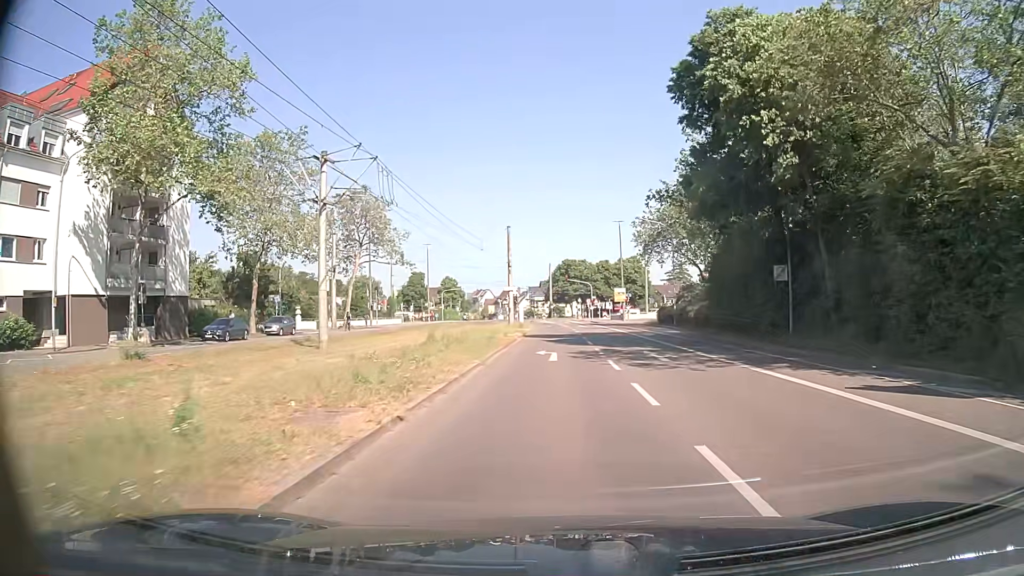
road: tertiary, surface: asphalt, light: Day
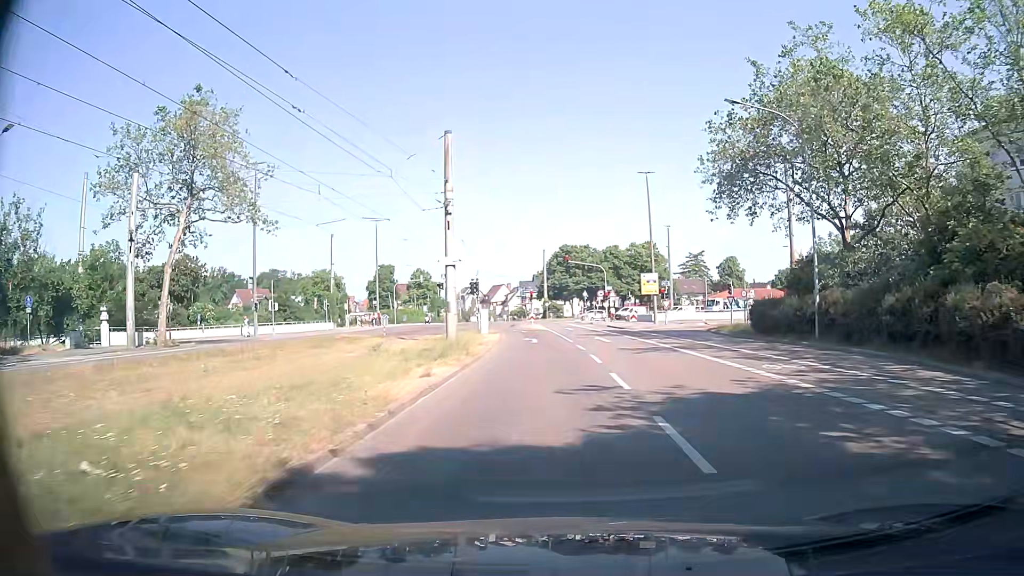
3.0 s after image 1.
(+0.3, +33.9) m; +1°
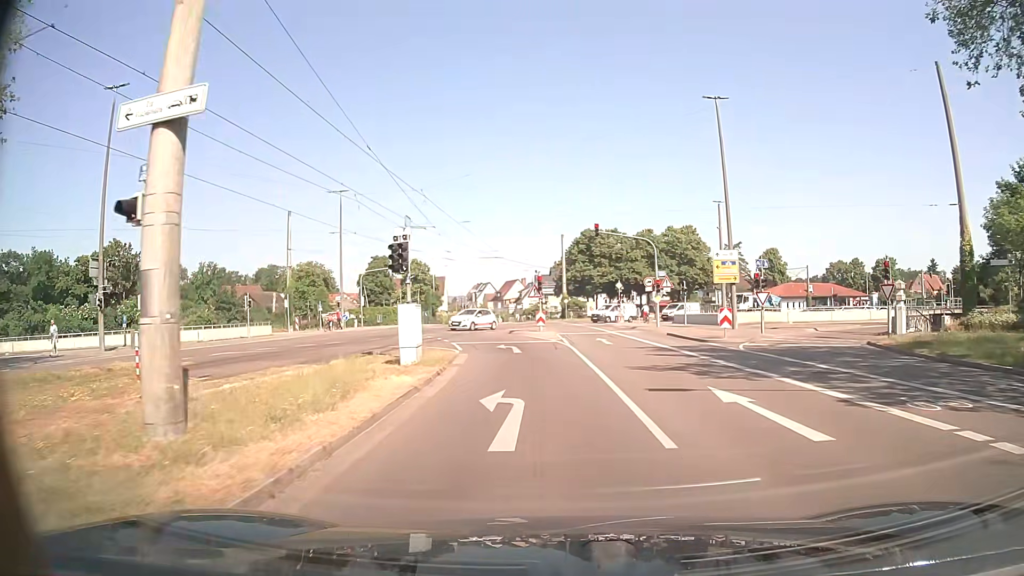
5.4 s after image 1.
(-0.3, +22.8) m; -1°
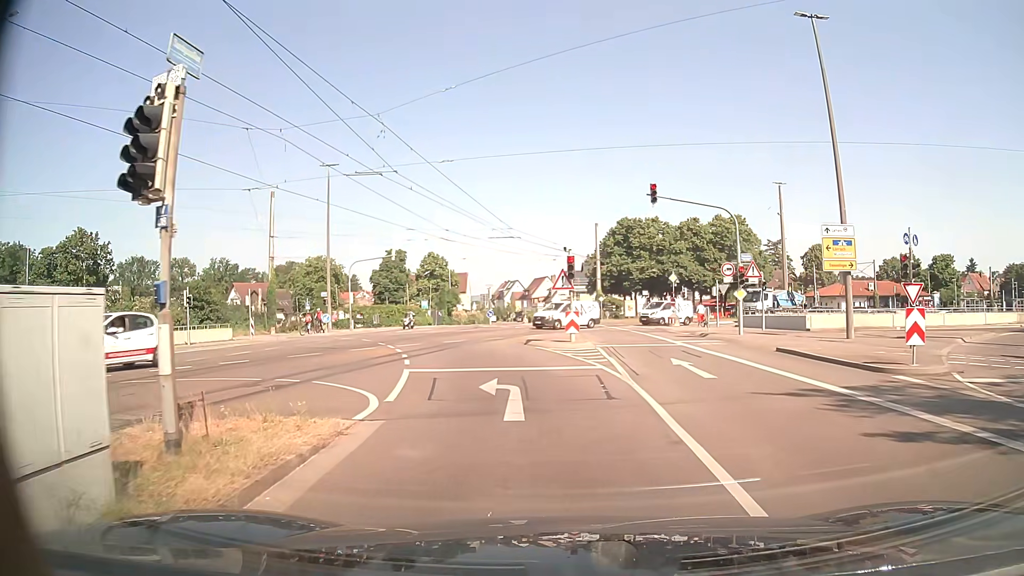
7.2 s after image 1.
(-0.4, +12.6) m; -3°
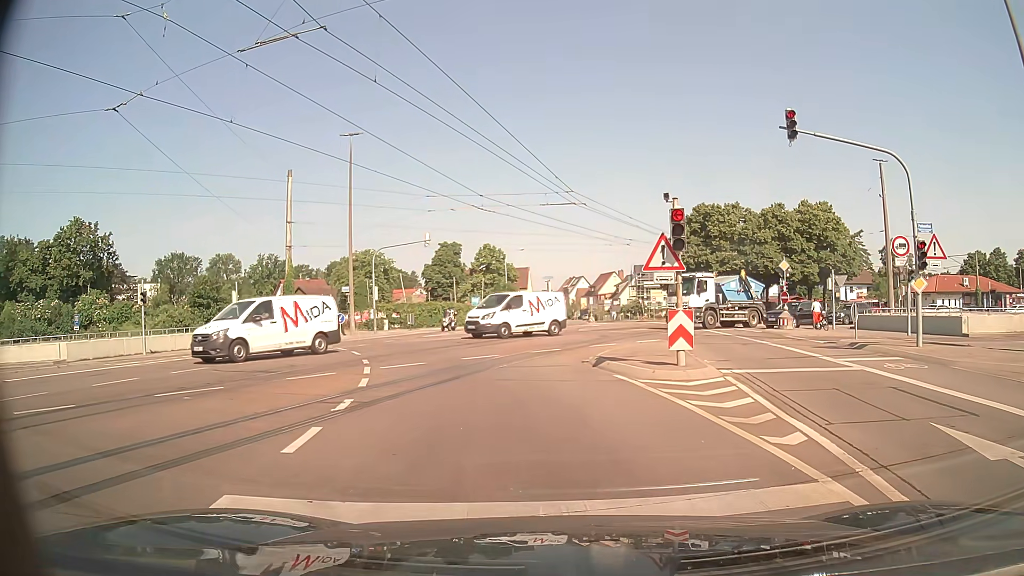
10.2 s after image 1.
(-0.4, +10.0) m; -6°
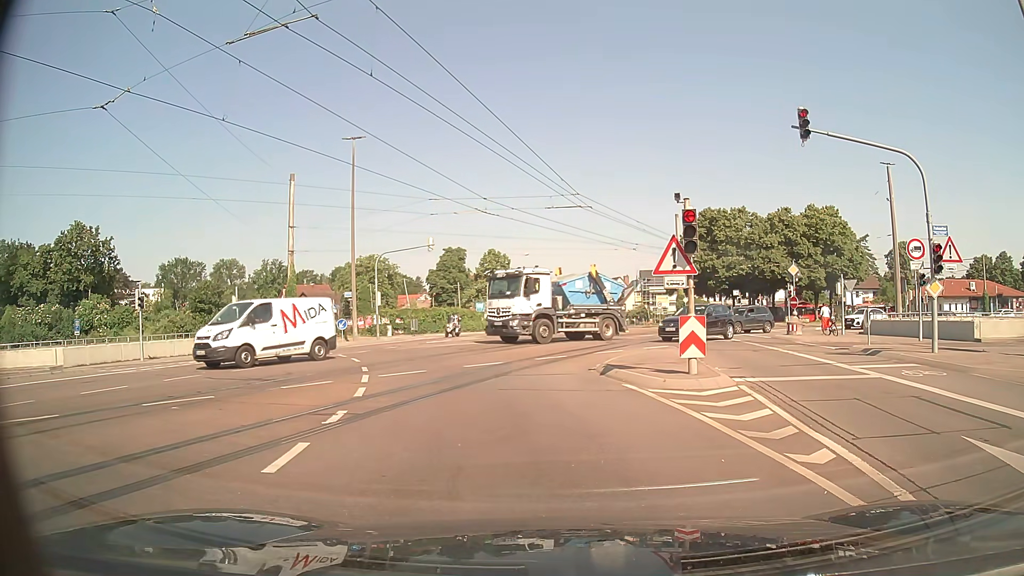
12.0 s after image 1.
(0.0, +0.6) m; 0°
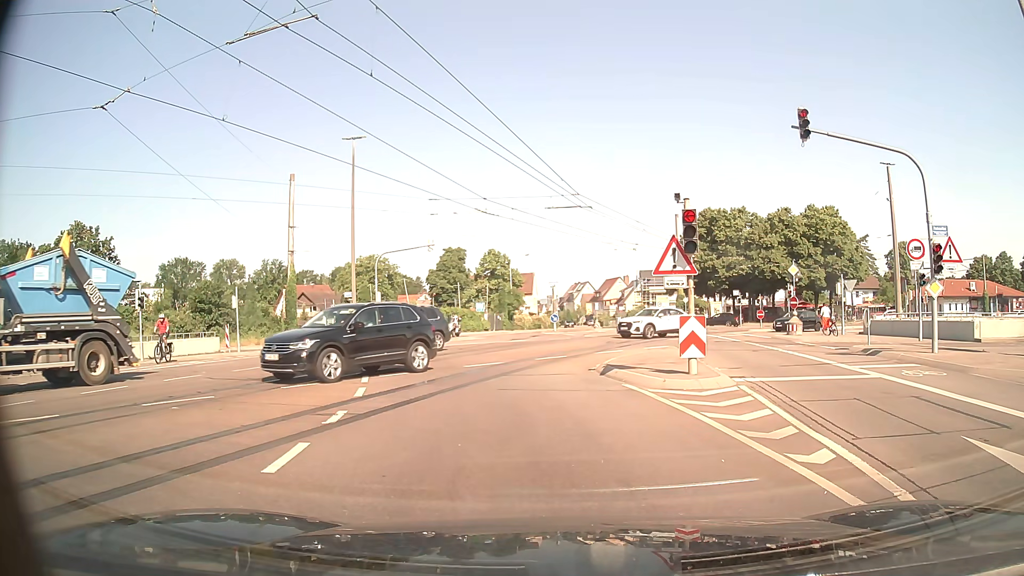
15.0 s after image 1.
(0.0, 0.0) m; 0°
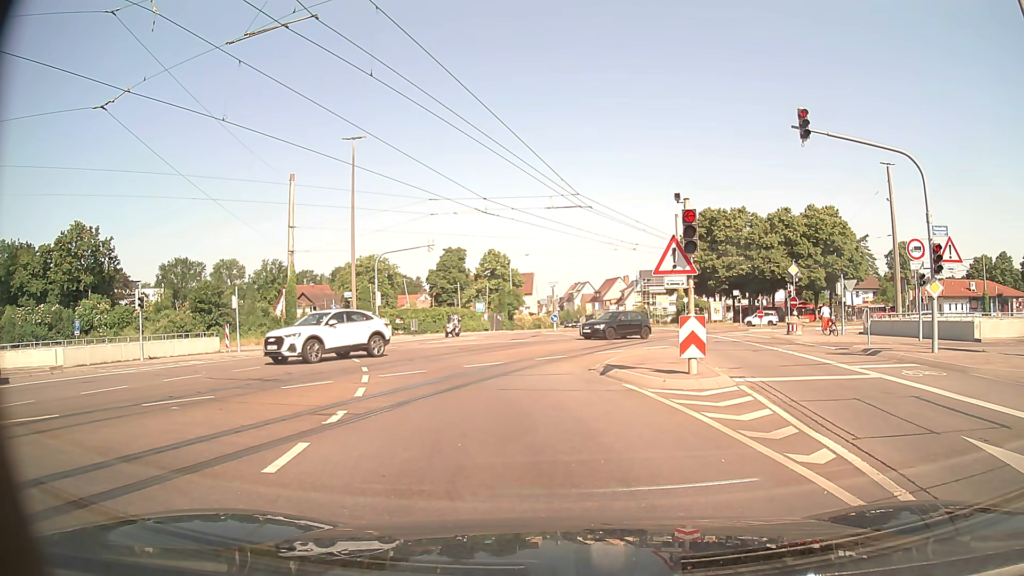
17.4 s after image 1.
(0.0, 0.0) m; 0°
(-1, +10) (-4, +20) (-8, +28) (-15, +36) (-24, +40) (-34, +41) (-44, +40) (-54, +39) (-64, +38) (-74, +37) m
